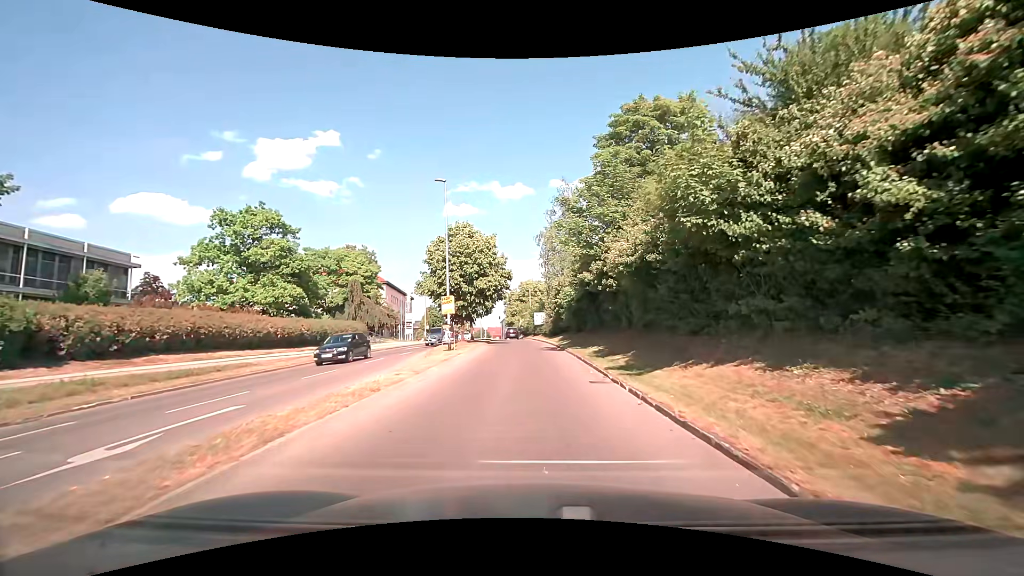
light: Day
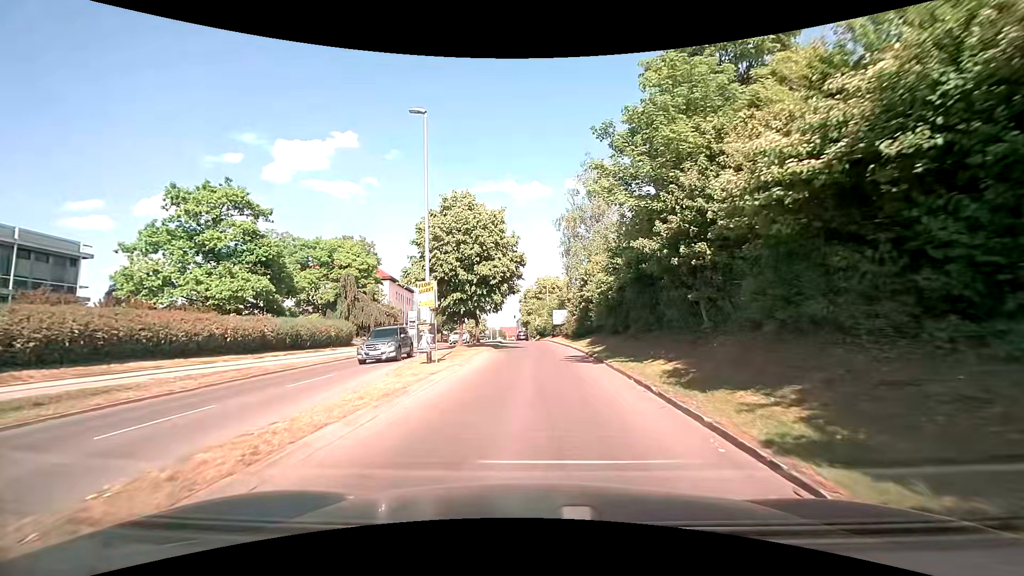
(-0.2, +8.6) m; -2°
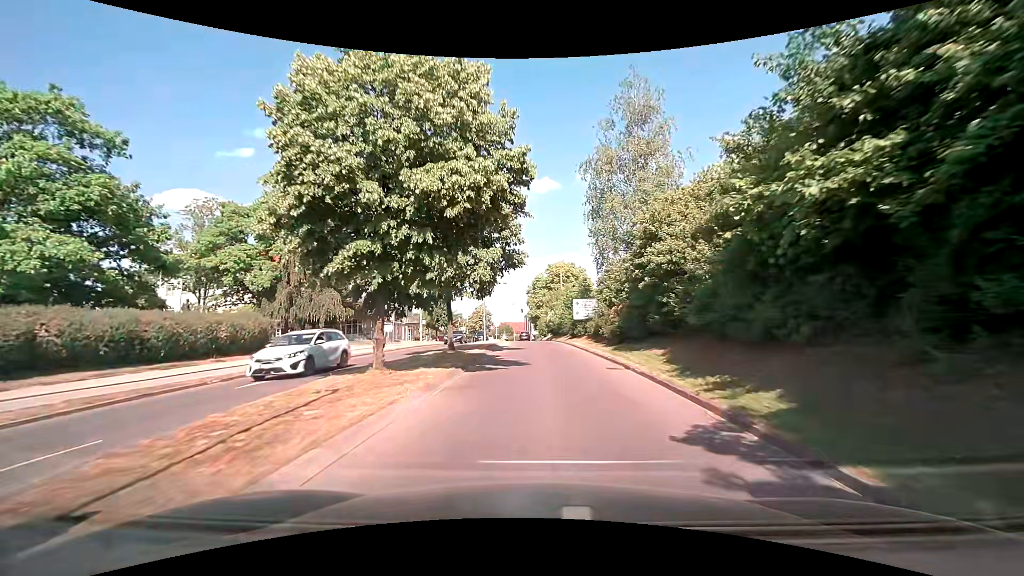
(-0.2, +15.9) m; -1°
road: tertiary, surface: asphalt
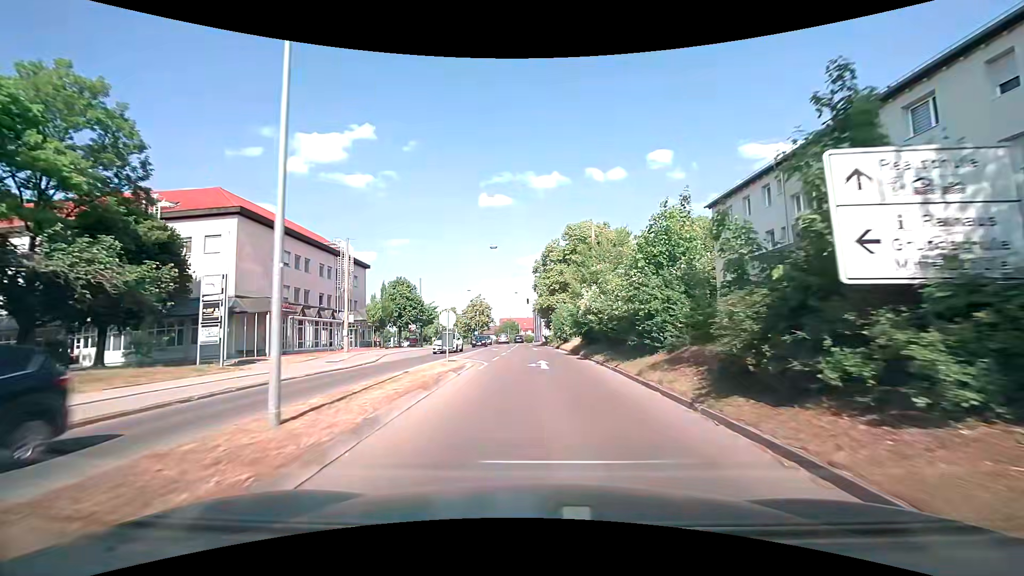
(-0.1, +30.7) m; -2°
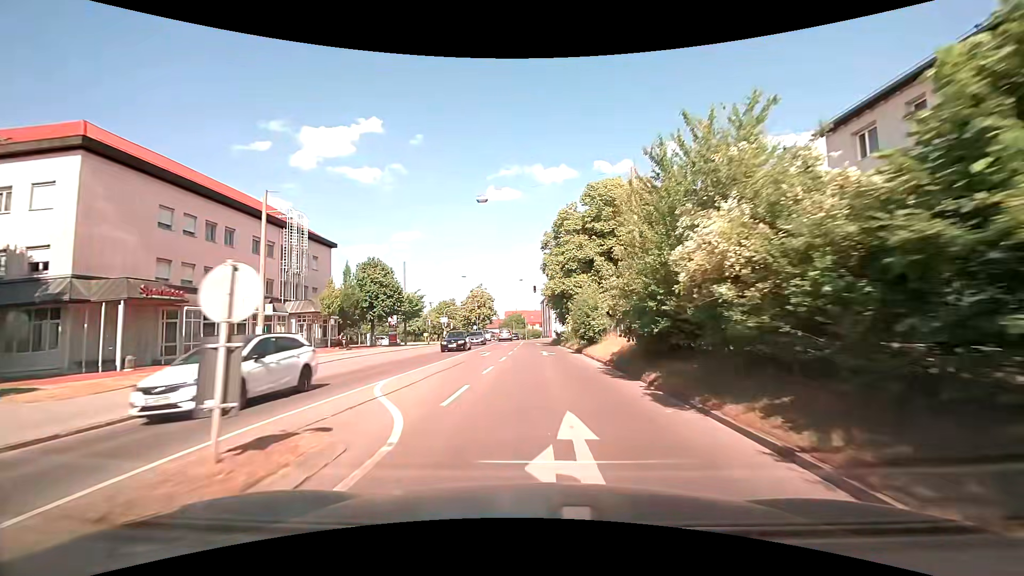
(+0.1, +13.5) m; 0°
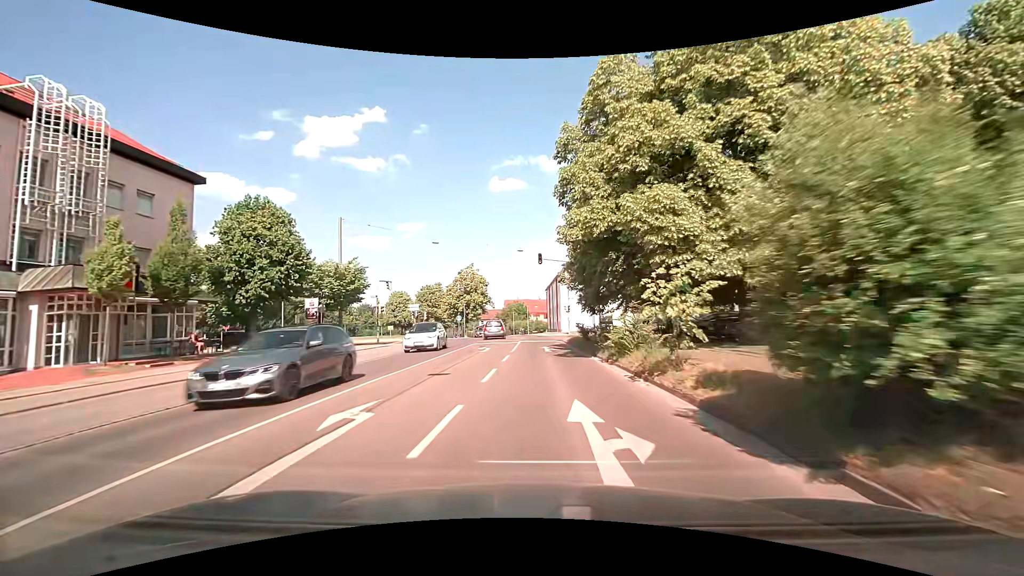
(-0.3, +21.6) m; -1°
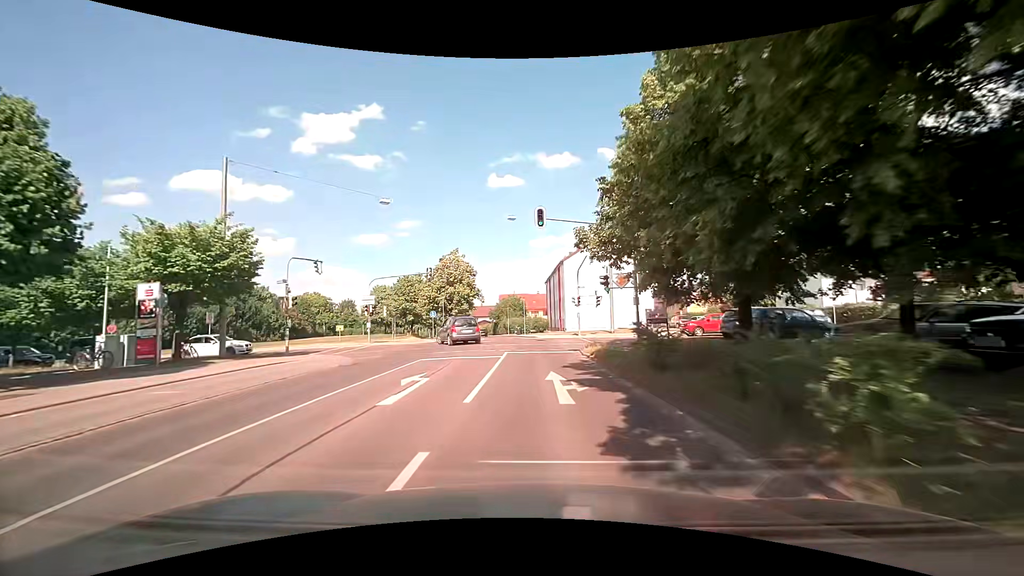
(+0.1, +14.8) m; 0°
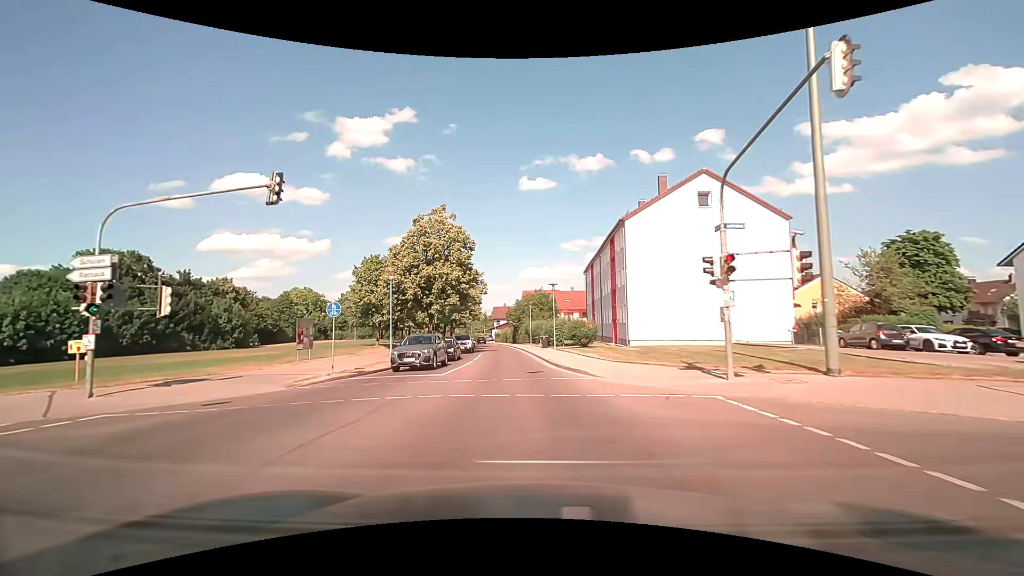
(-0.3, +27.7) m; -4°
(0, +10) (-1, +20) (-2, +30) (-2, +40) (-3, +50) (-4, +60) (-5, +70) (-6, +80) (-8, +90) (-9, +99) m
